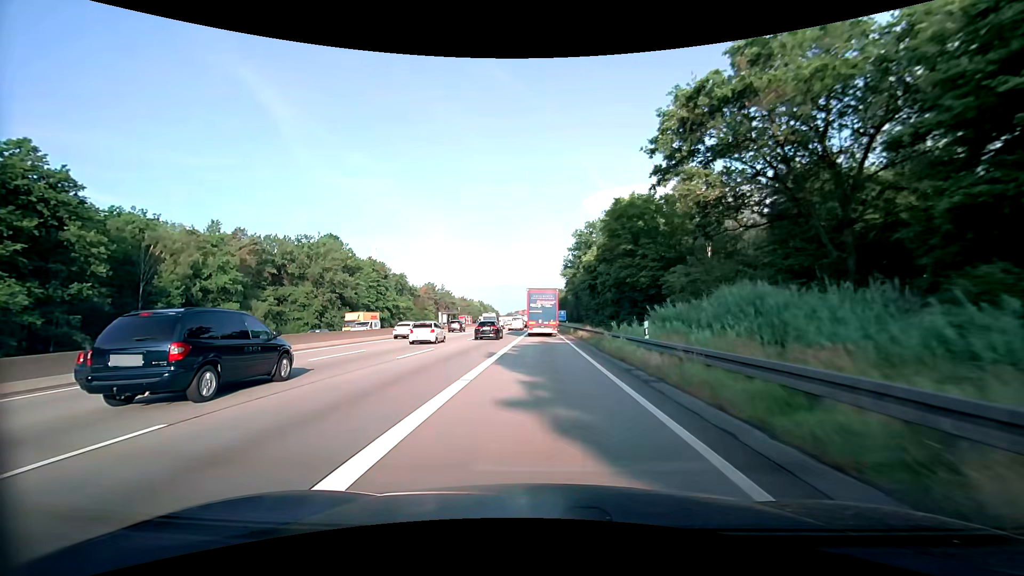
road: motorway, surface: asphalt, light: Day
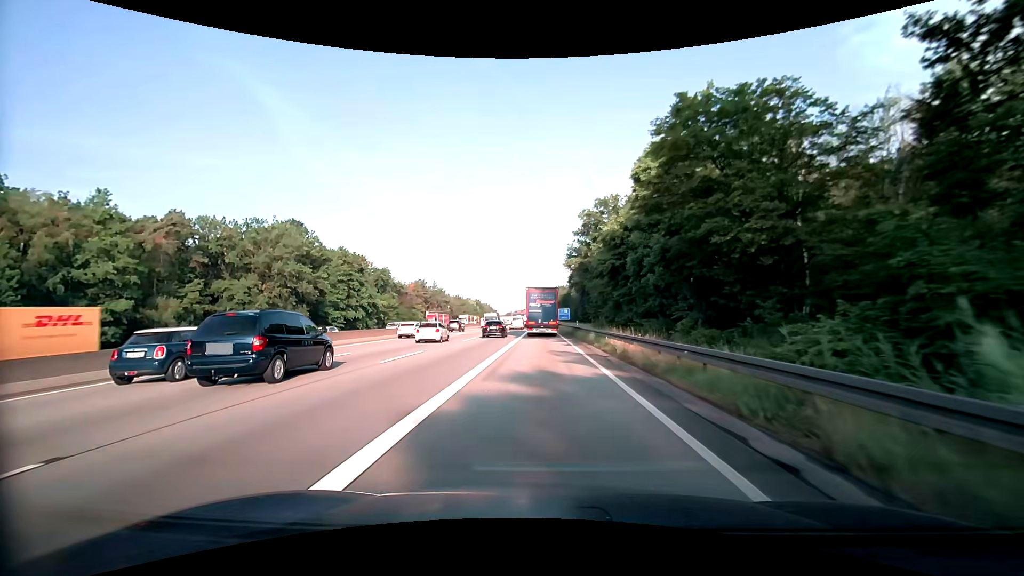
(-0.1, +19.9) m; 0°
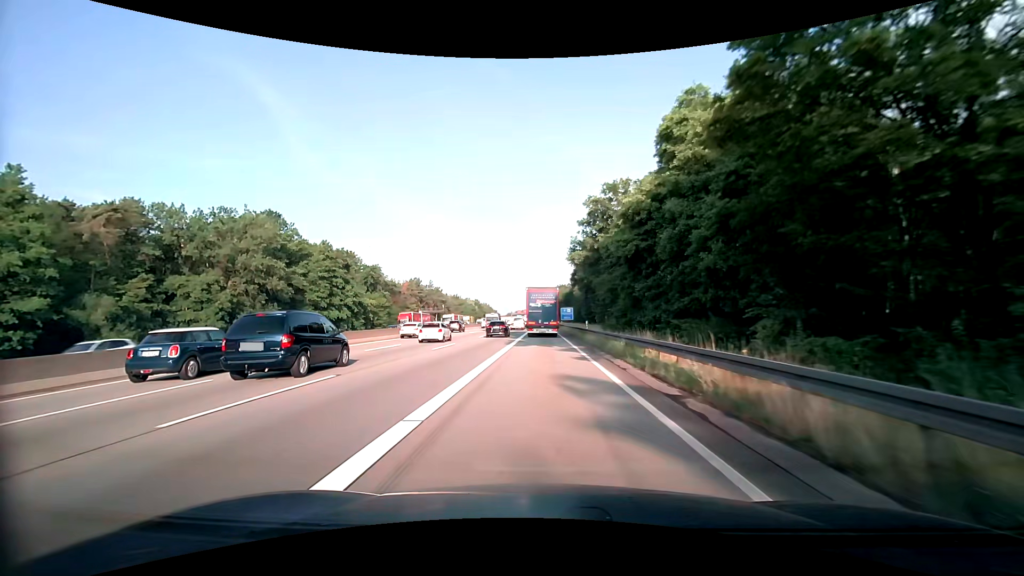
(-0.1, +10.0) m; -1°
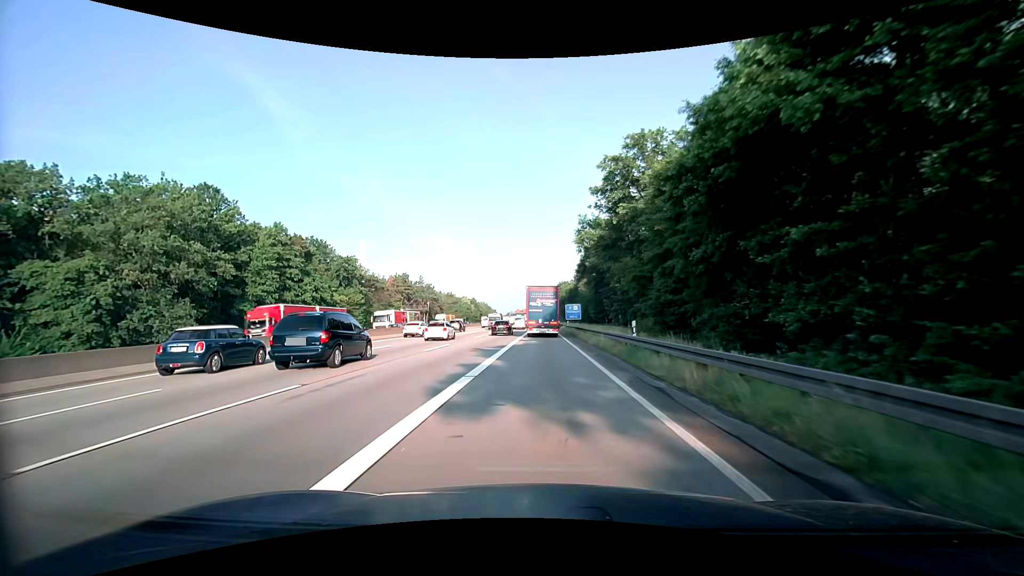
(0.0, +20.0) m; 0°
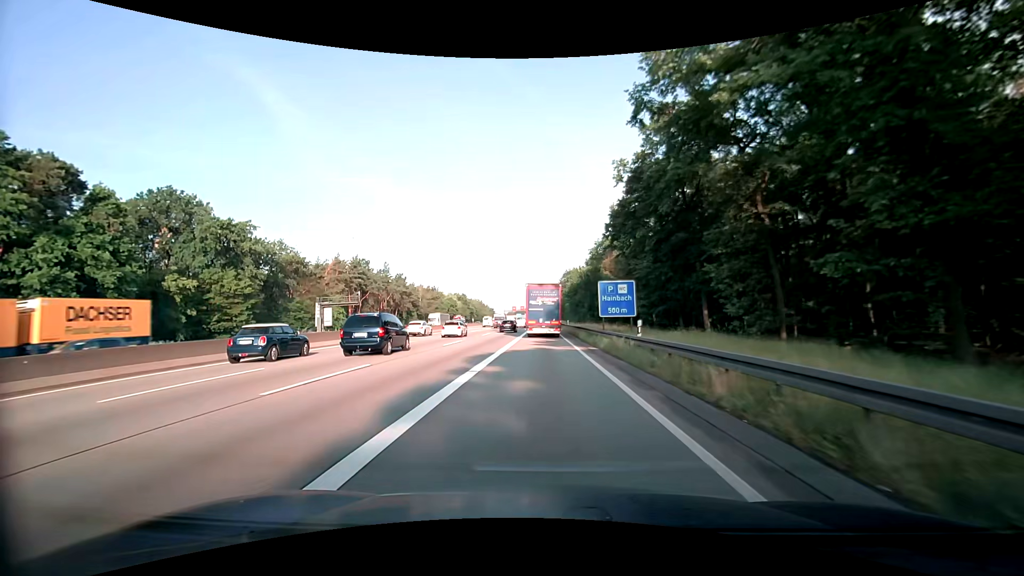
(0.0, +49.4) m; 0°
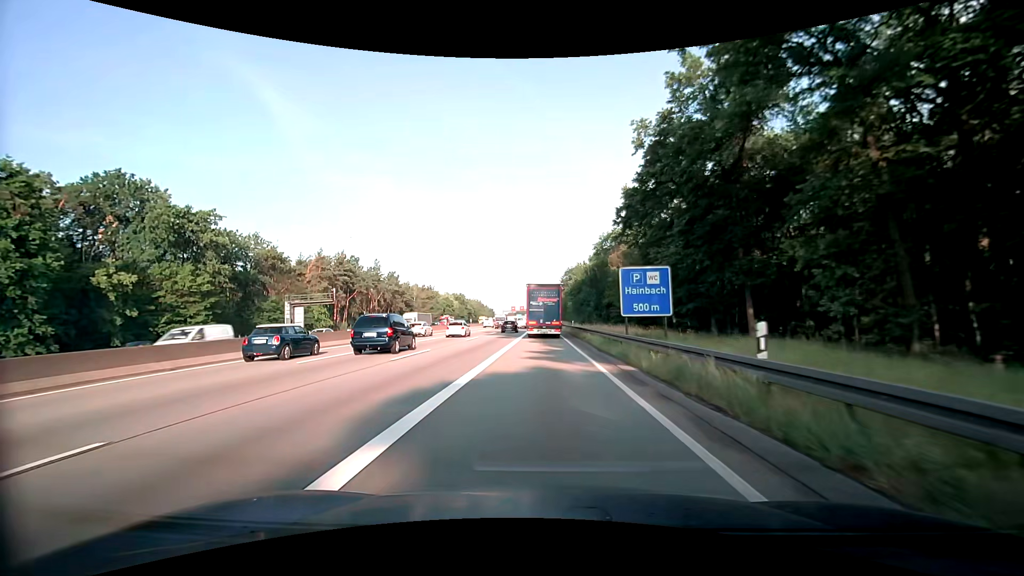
(0.0, +9.7) m; +1°
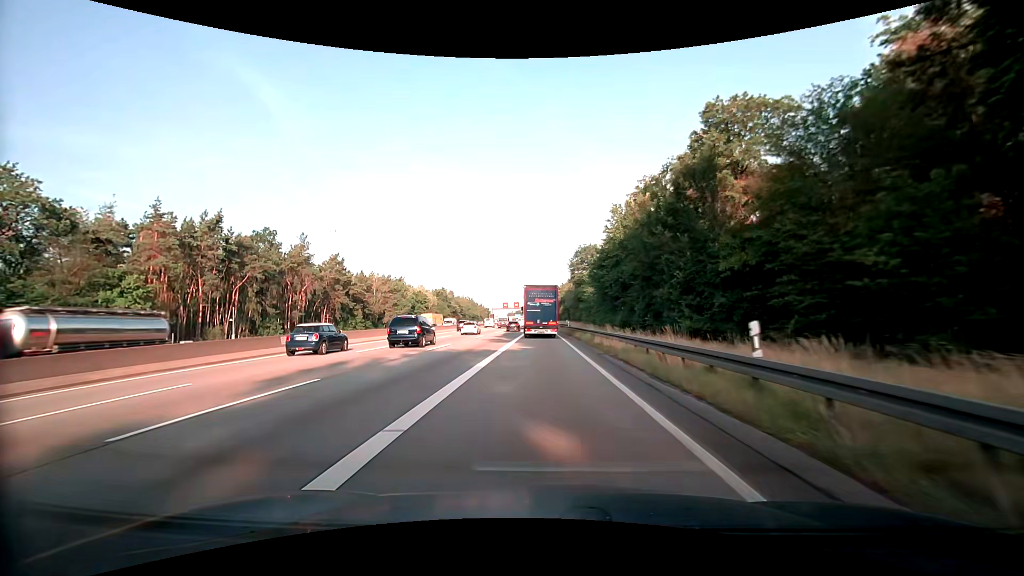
(-0.7, +47.8) m; -1°
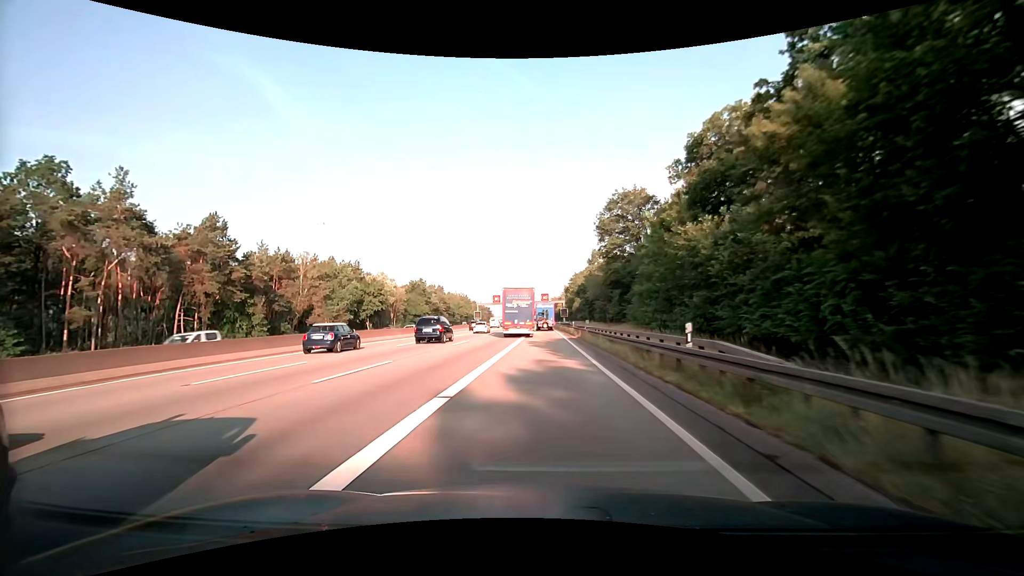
(-0.3, +48.4) m; -1°
(0, +10) (0, +20) (0, +30) (0, +40) (0, +50) (0, +60) (0, +70) (0, +80) (0, +90) (0, +100) m
